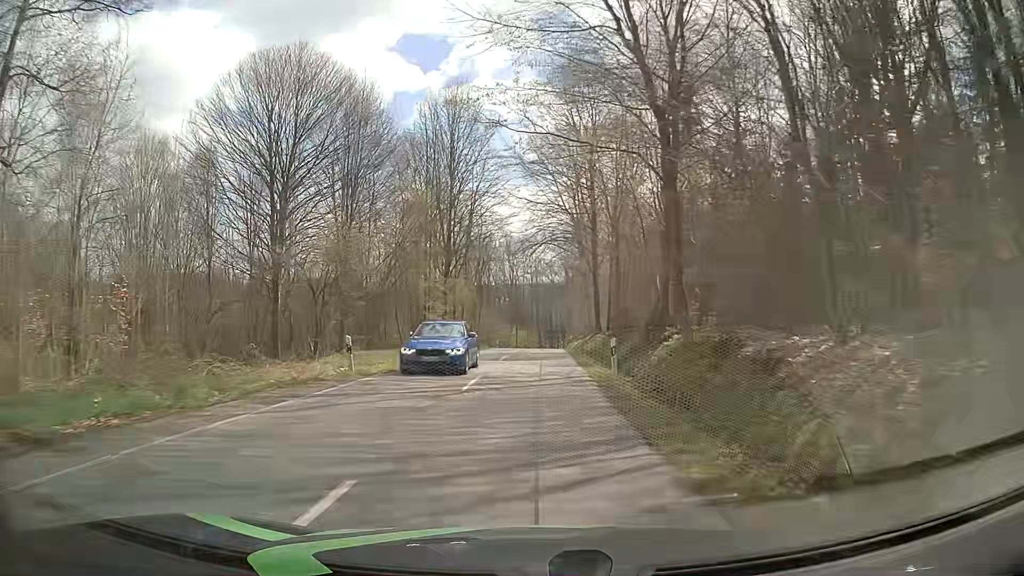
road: tertiary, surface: asphalt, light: Day
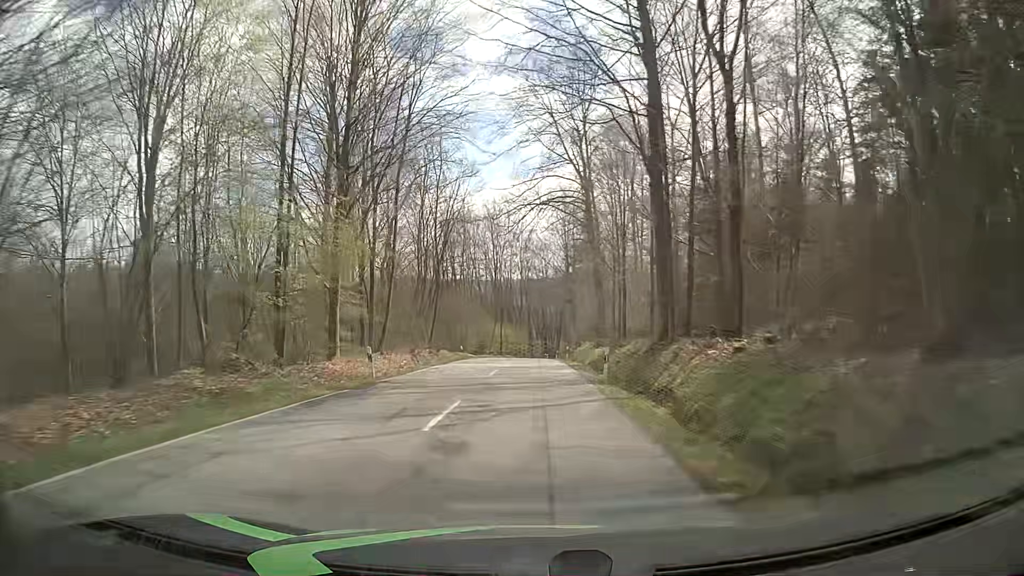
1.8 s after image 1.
(+0.1, +28.0) m; 0°
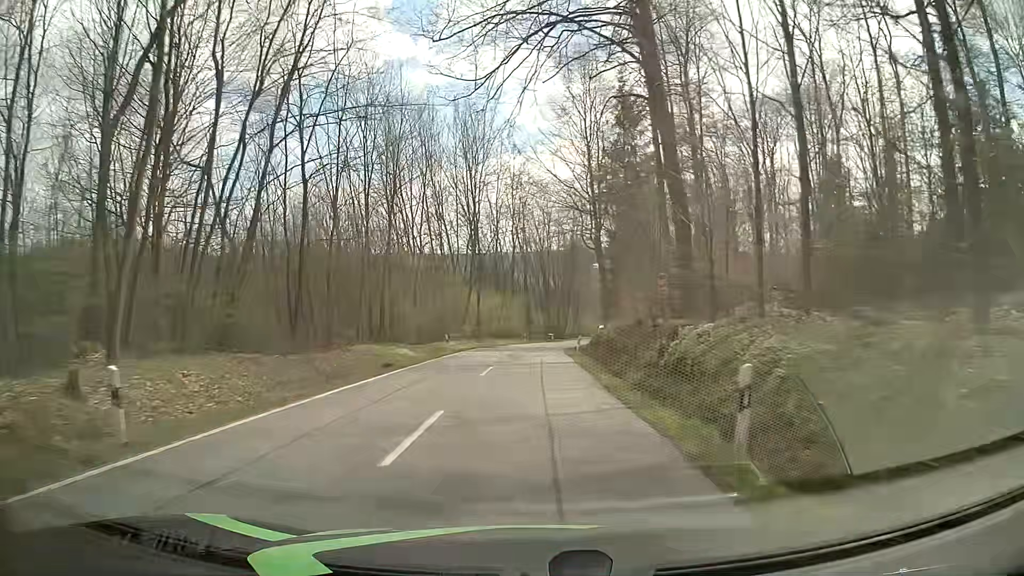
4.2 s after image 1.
(+0.3, +37.6) m; 0°
